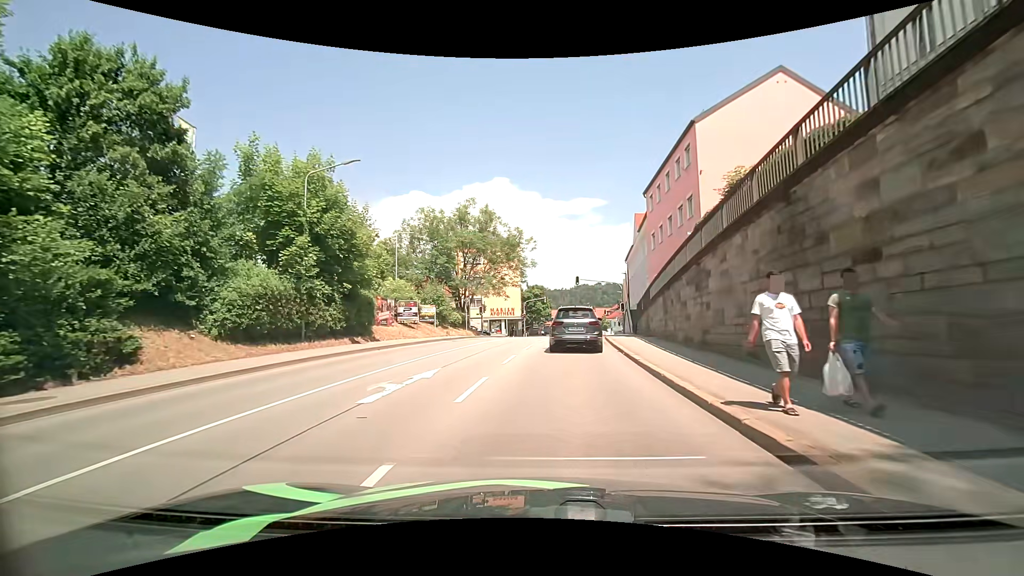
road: tertiary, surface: asphalt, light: Day
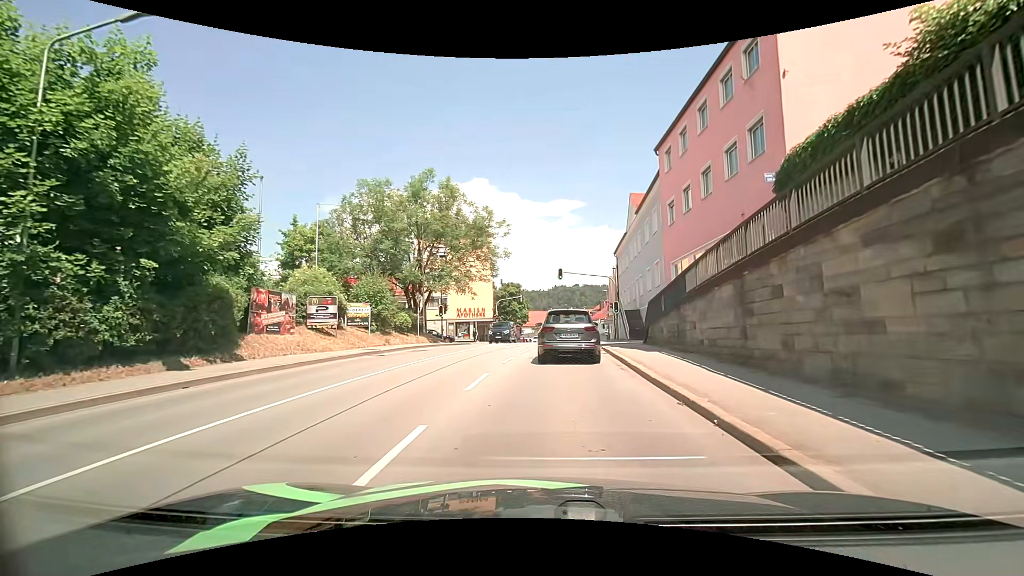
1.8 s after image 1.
(+0.4, +10.2) m; +3°
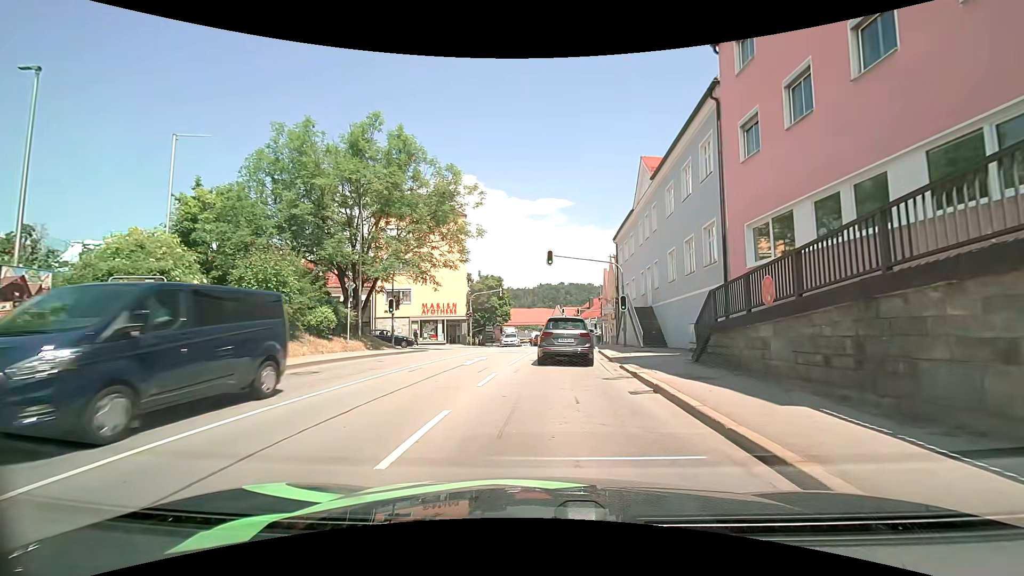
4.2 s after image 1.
(+0.2, +10.5) m; +1°
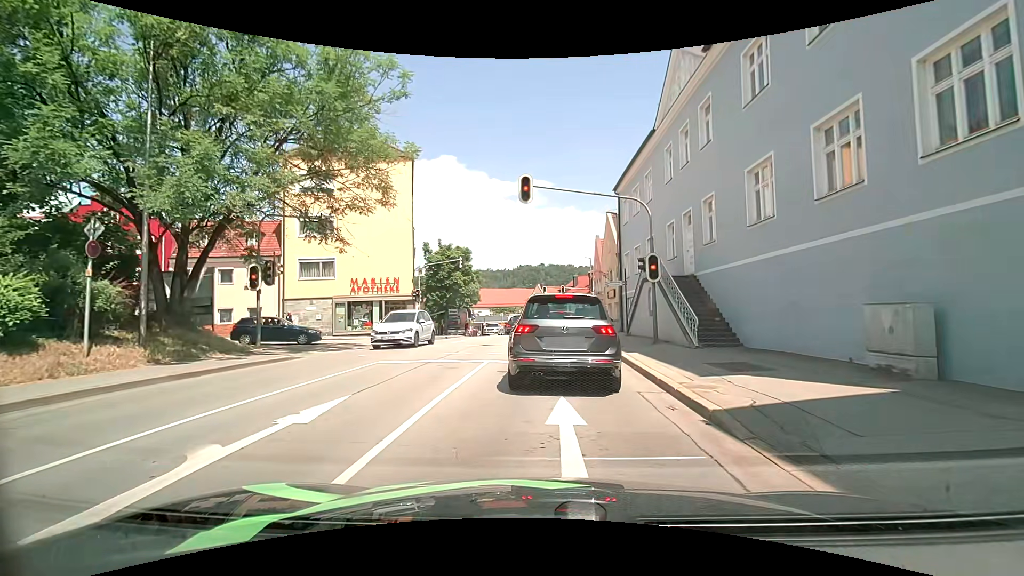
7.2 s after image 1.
(+0.5, +13.4) m; +2°
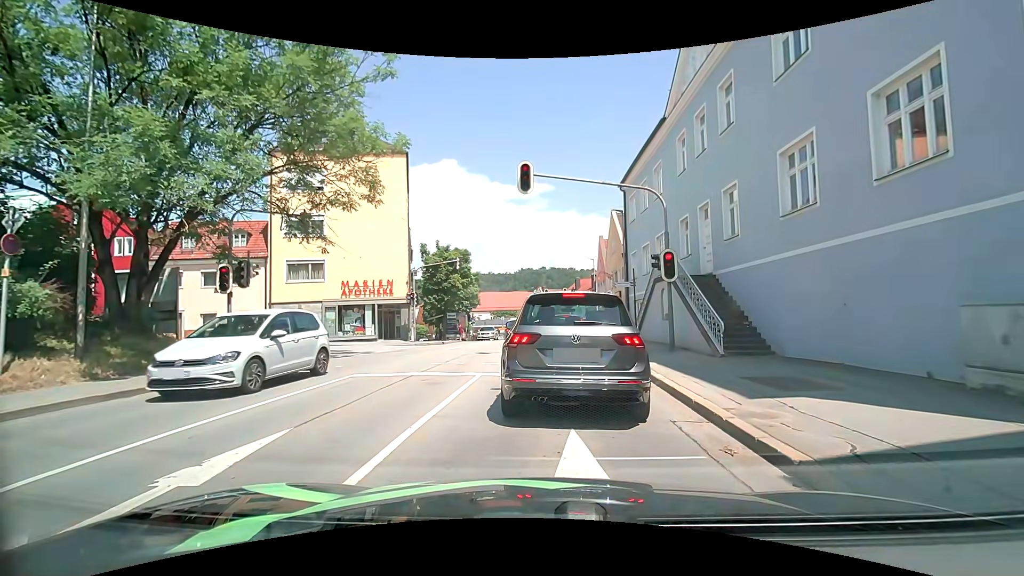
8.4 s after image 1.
(0.0, +1.8) m; +1°
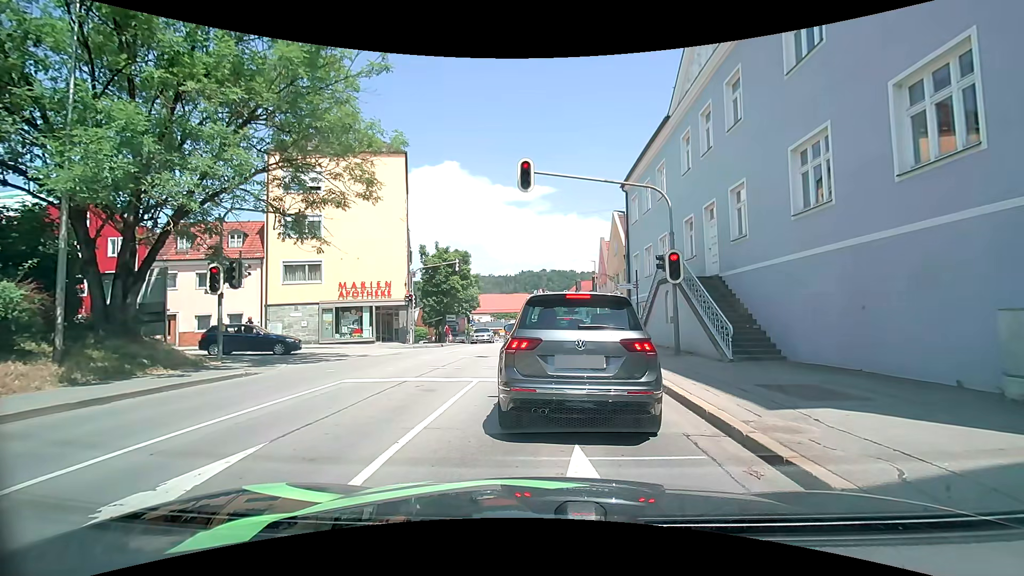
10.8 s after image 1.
(0.0, +0.6) m; 0°
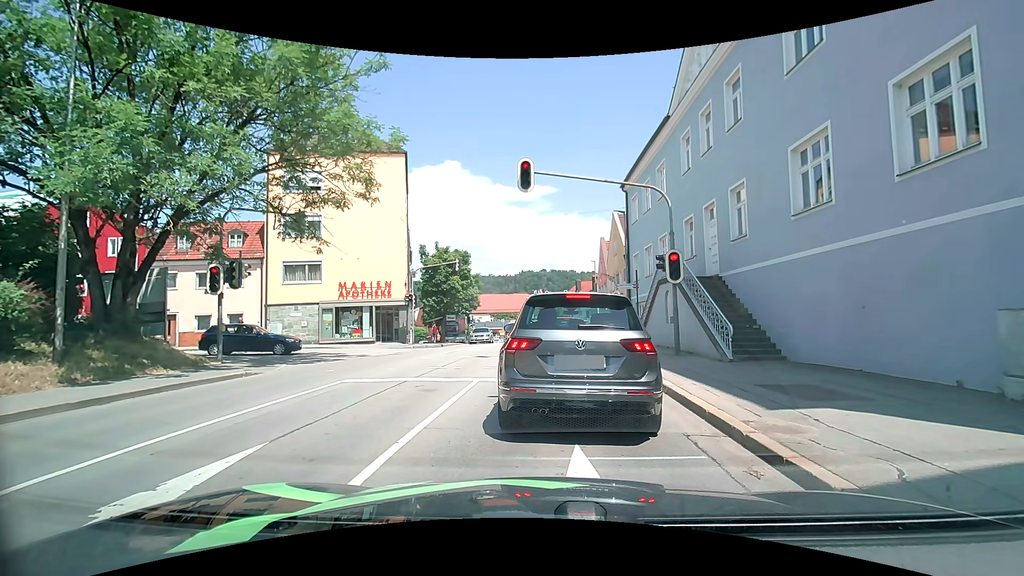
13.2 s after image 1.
(0.0, 0.0) m; 0°
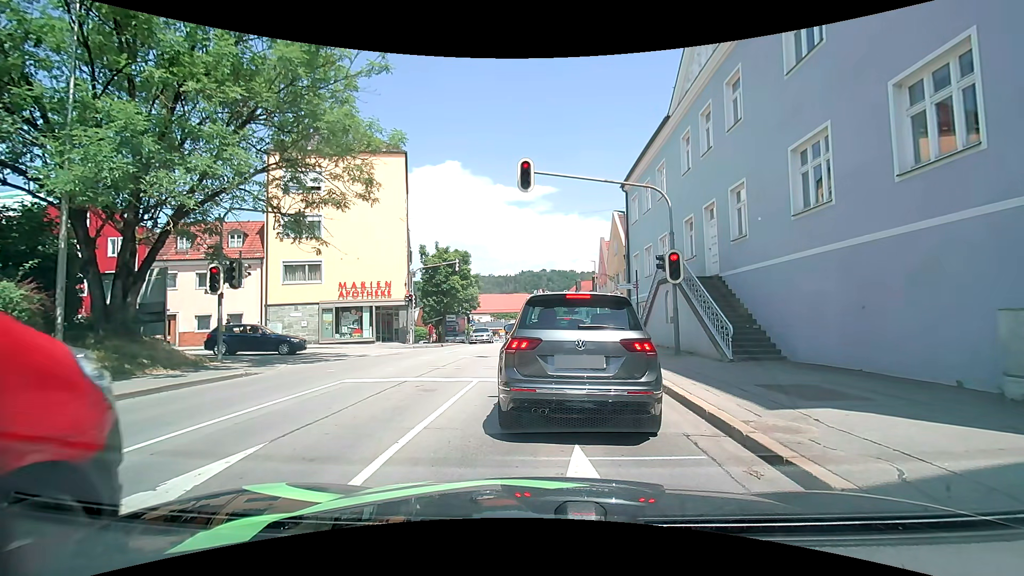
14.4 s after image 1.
(0.0, 0.0) m; 0°
